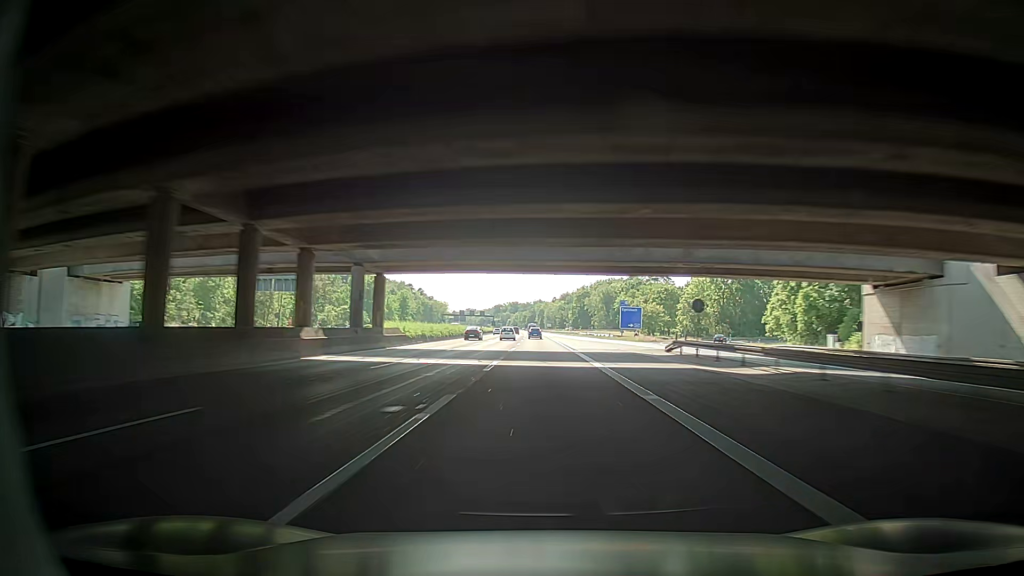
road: motorway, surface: asphalt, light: Day
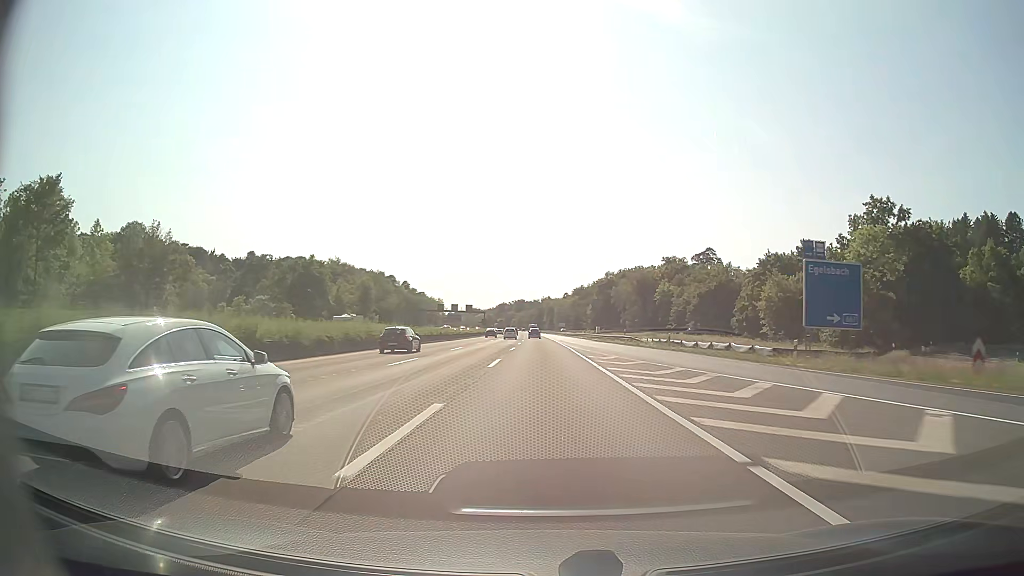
(+0.1, +69.8) m; 0°
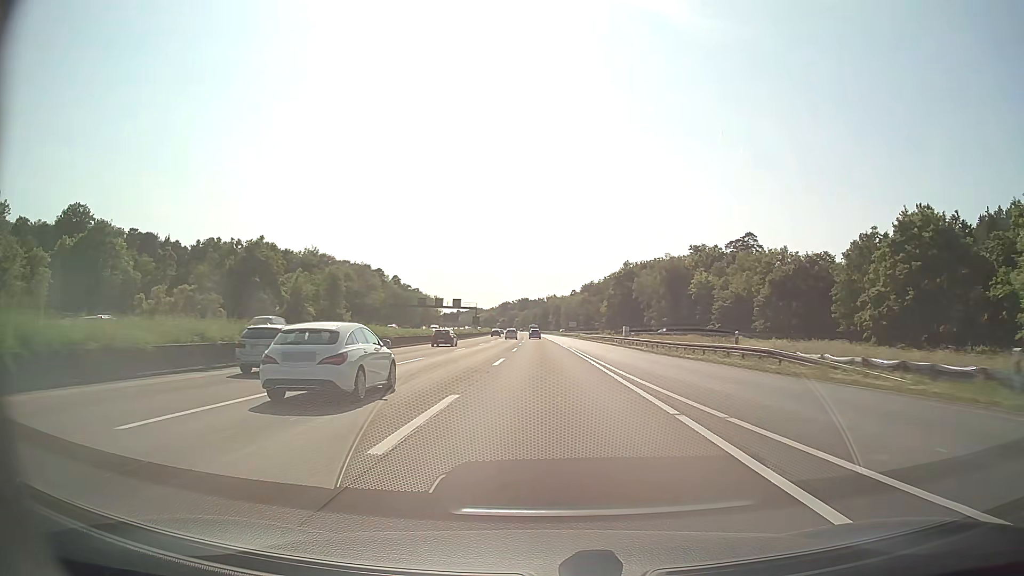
(-0.2, +34.9) m; -1°
(0, +10) (0, +20) (0, +30) (0, +40) (0, +50) (0, +60) (0, +70) (-1, +80) (-1, +90) (-1, +100) m
